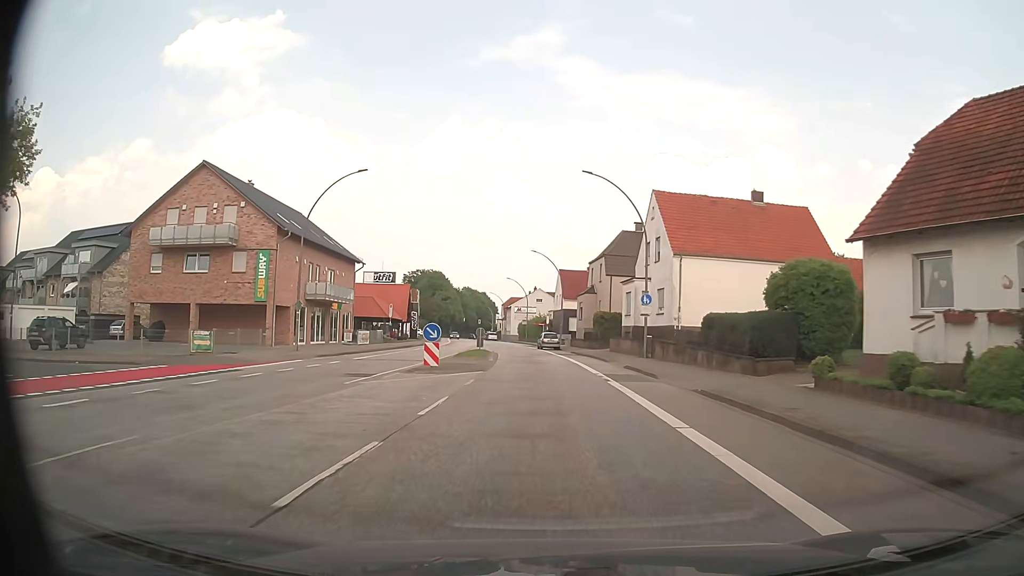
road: primary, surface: asphalt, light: Day
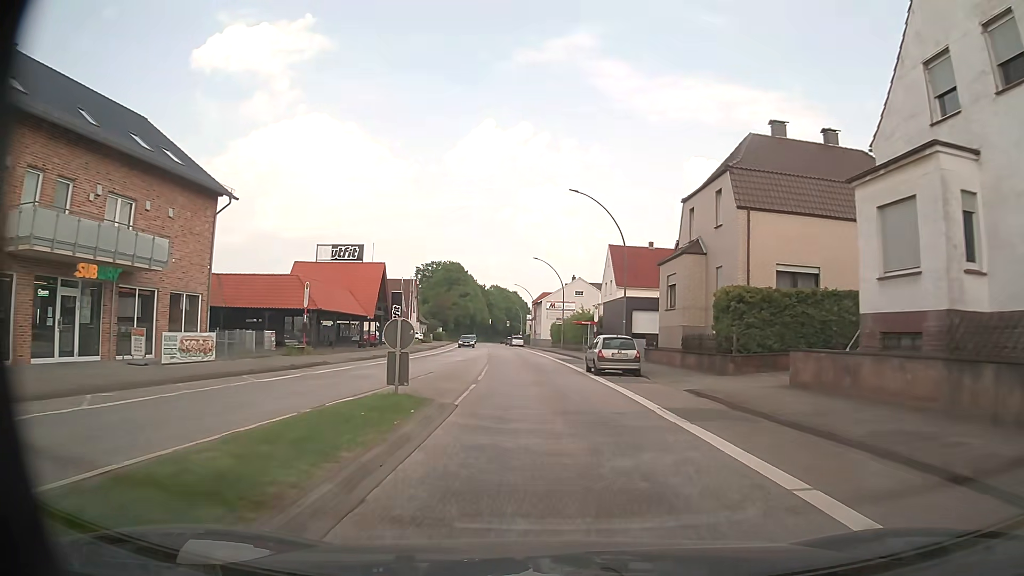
(-0.9, +31.9) m; -3°
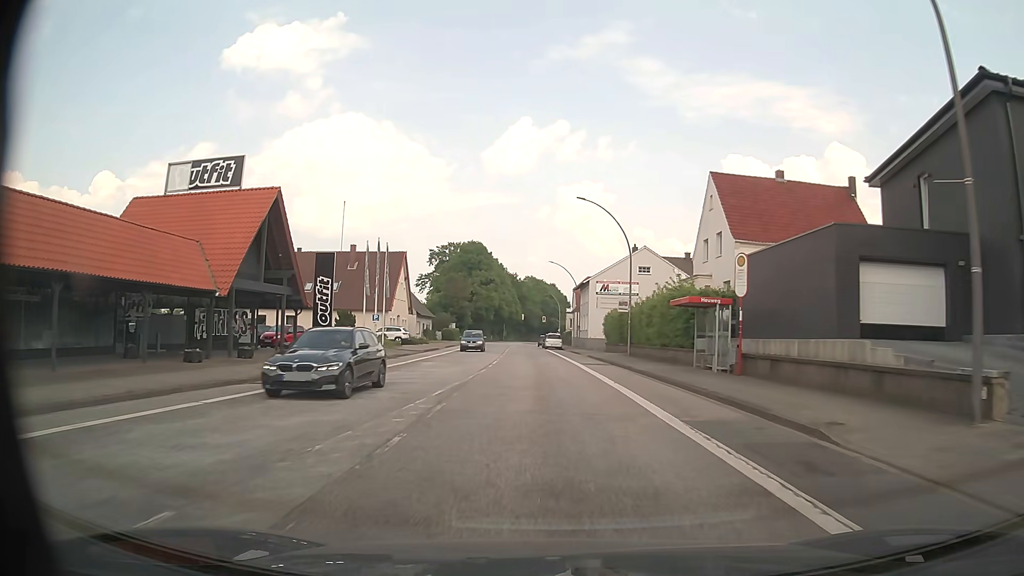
(-0.9, +31.8) m; -4°
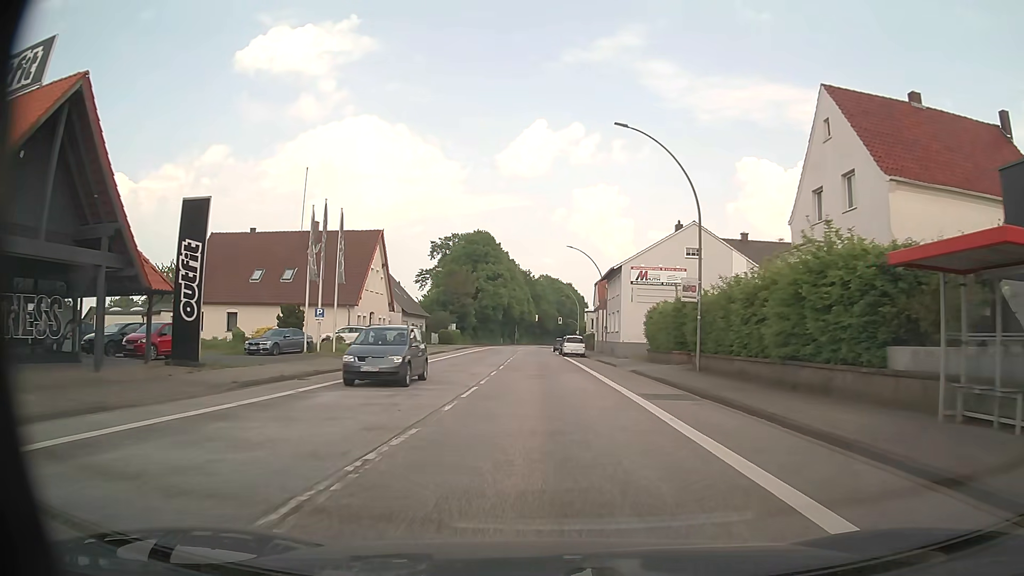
(-0.2, +15.9) m; -1°
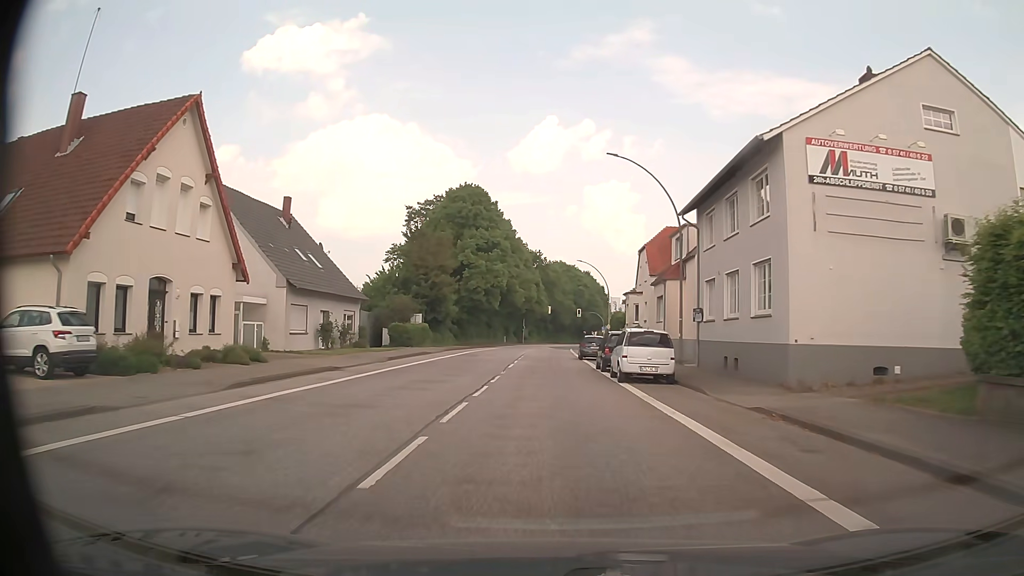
(-0.4, +31.9) m; -1°
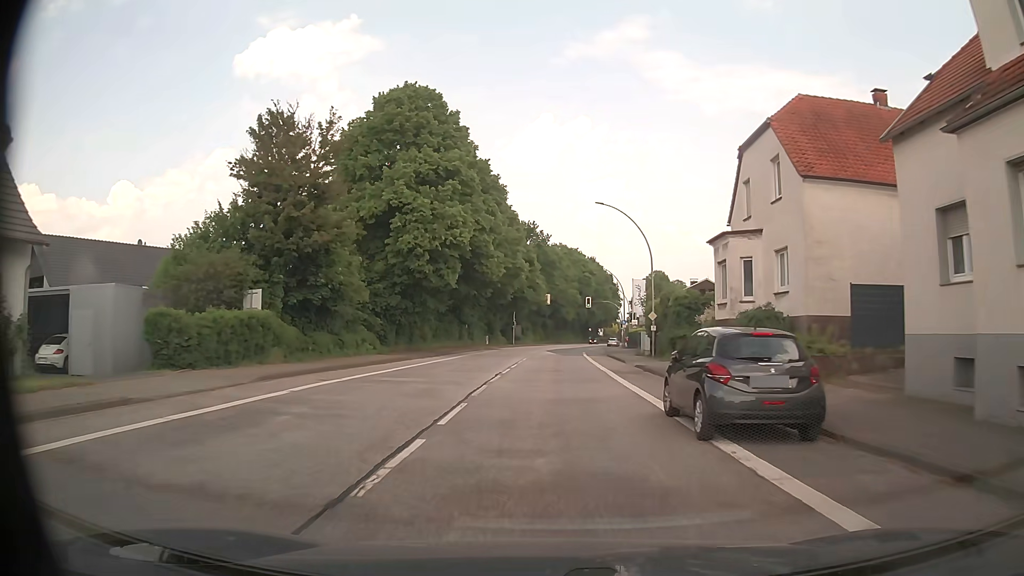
(-0.1, +31.8) m; 0°
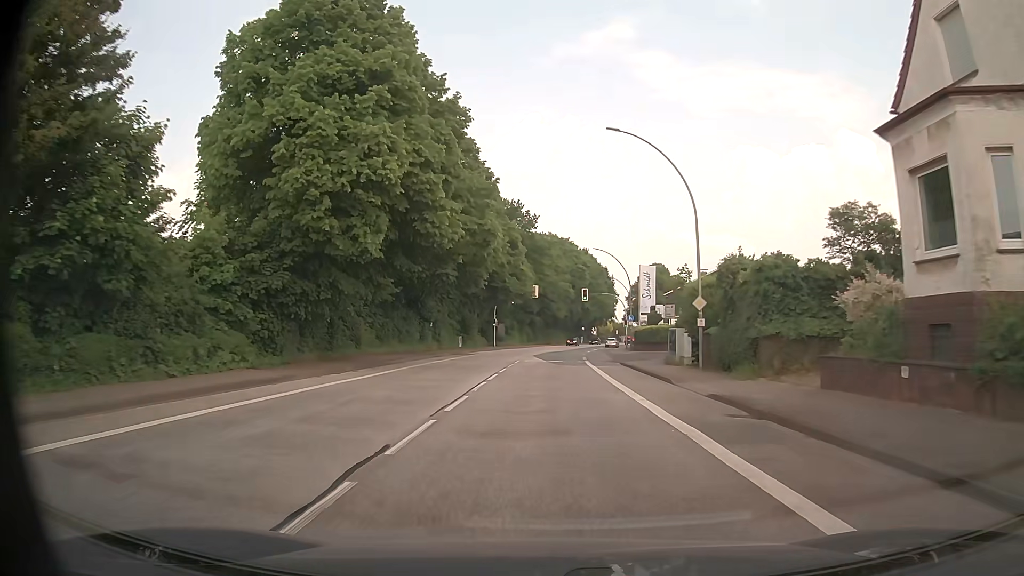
(+0.1, +15.9) m; +1°
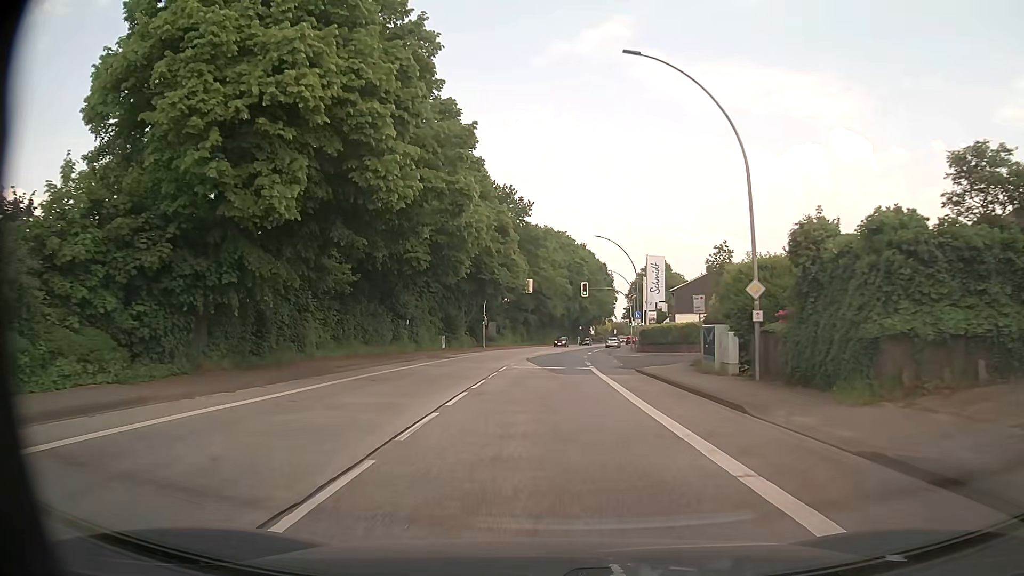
(0.0, +8.0) m; 0°
(0, +10) (0, +20) (0, +30) (+1, +40) (+1, +50) (+2, +60) (+3, +70) (+4, +80) (+6, +90) (+8, +100) m
